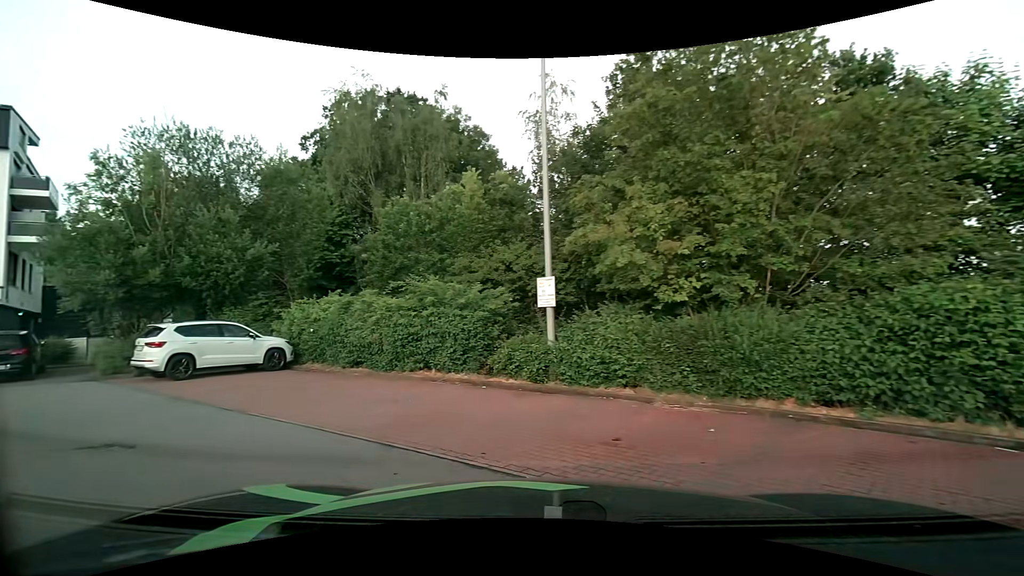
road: residential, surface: asphalt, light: Day
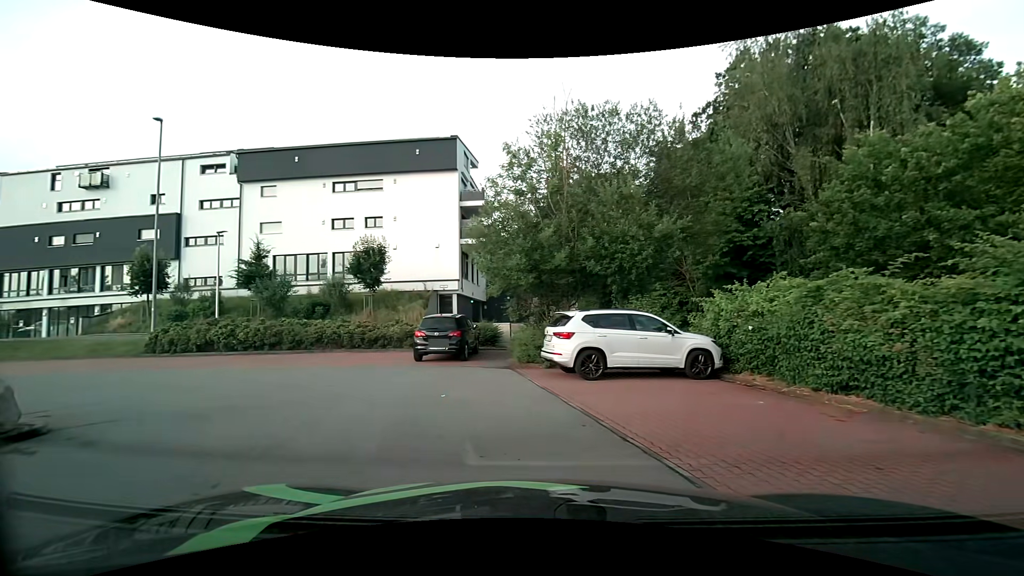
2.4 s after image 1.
(-1.9, +4.6) m; -44°
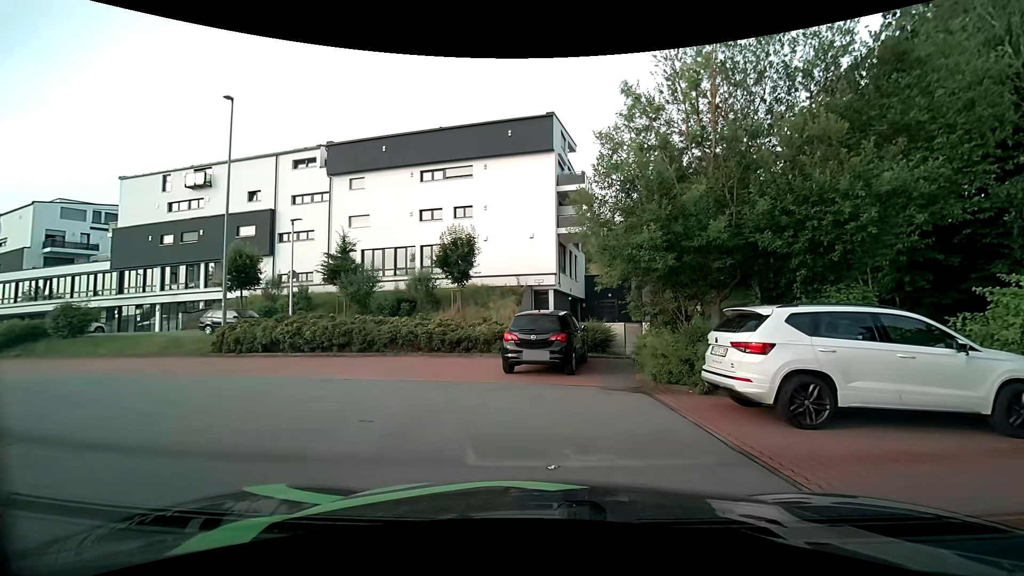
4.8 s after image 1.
(-0.4, +4.3) m; -8°
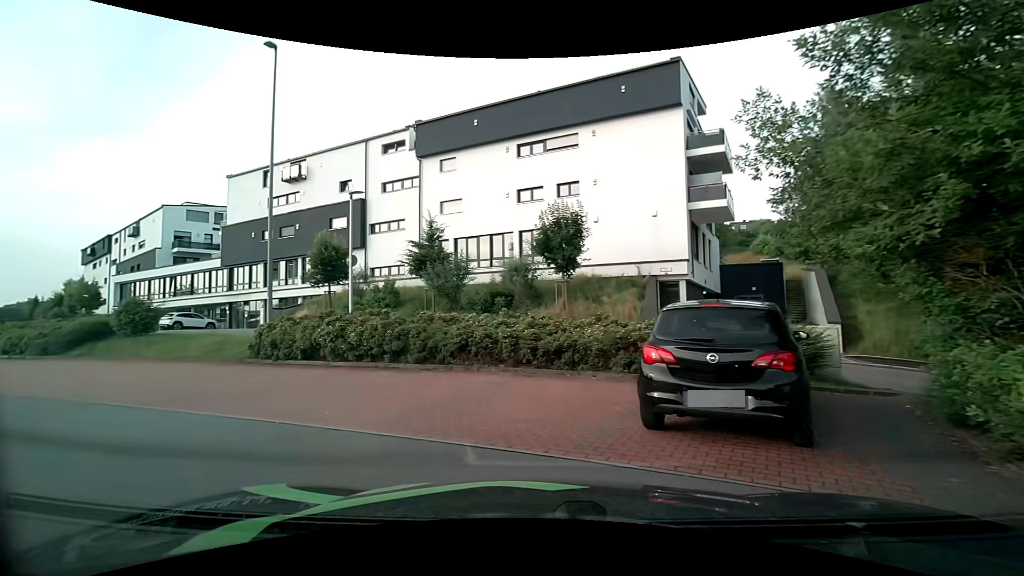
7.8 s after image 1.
(-0.3, +6.1) m; -14°
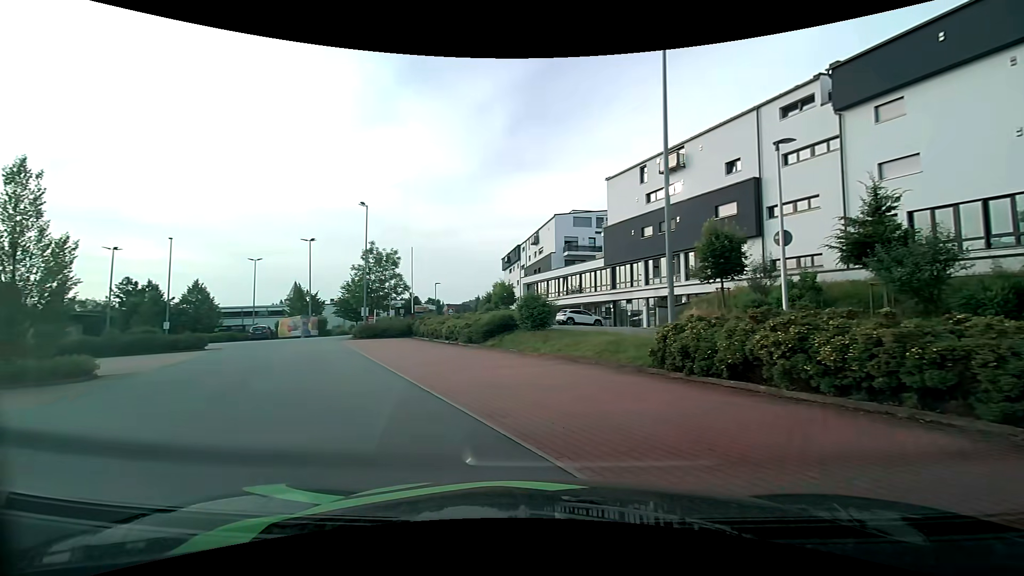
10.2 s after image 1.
(-1.7, +4.5) m; -41°
